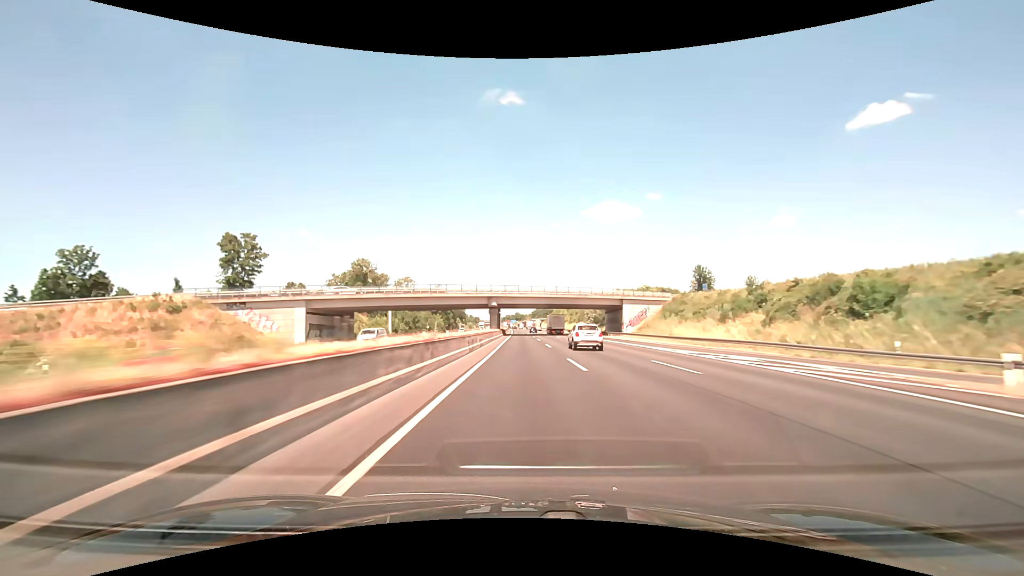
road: motorway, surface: asphalt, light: Day
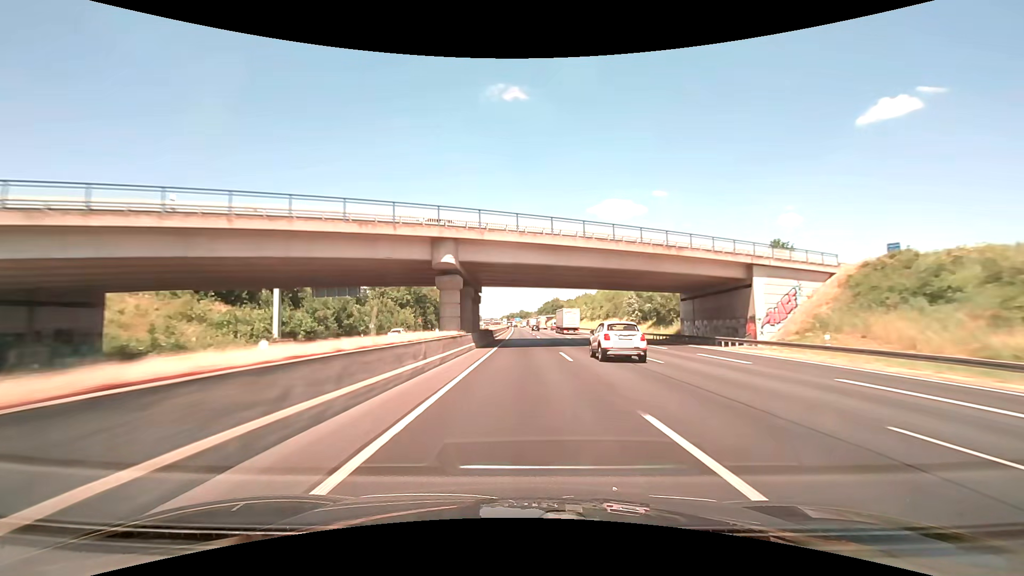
(-0.2, +51.3) m; -1°
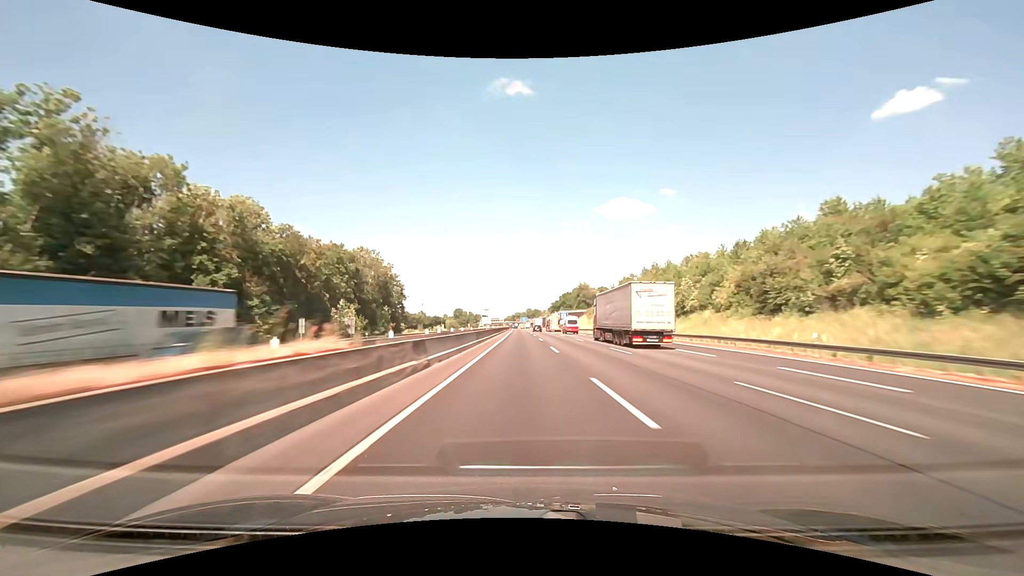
(-0.7, +104.7) m; -1°
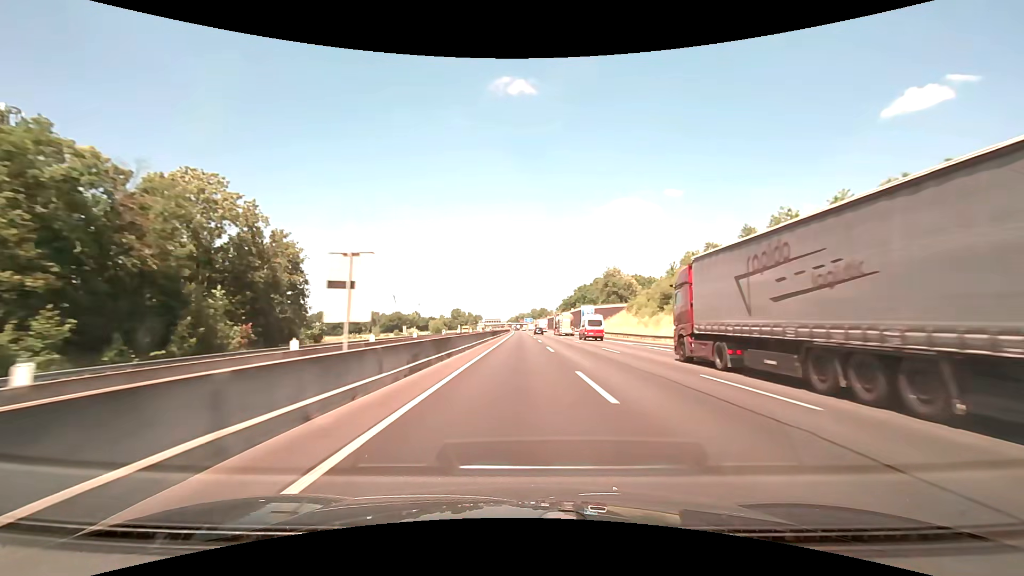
(-0.2, +53.2) m; 0°
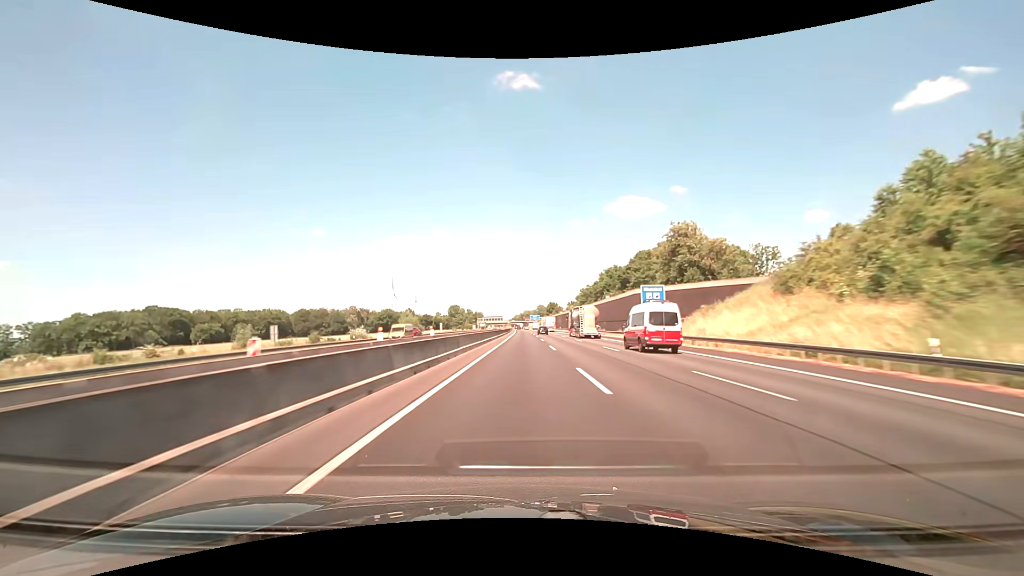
(-0.3, +53.7) m; -1°
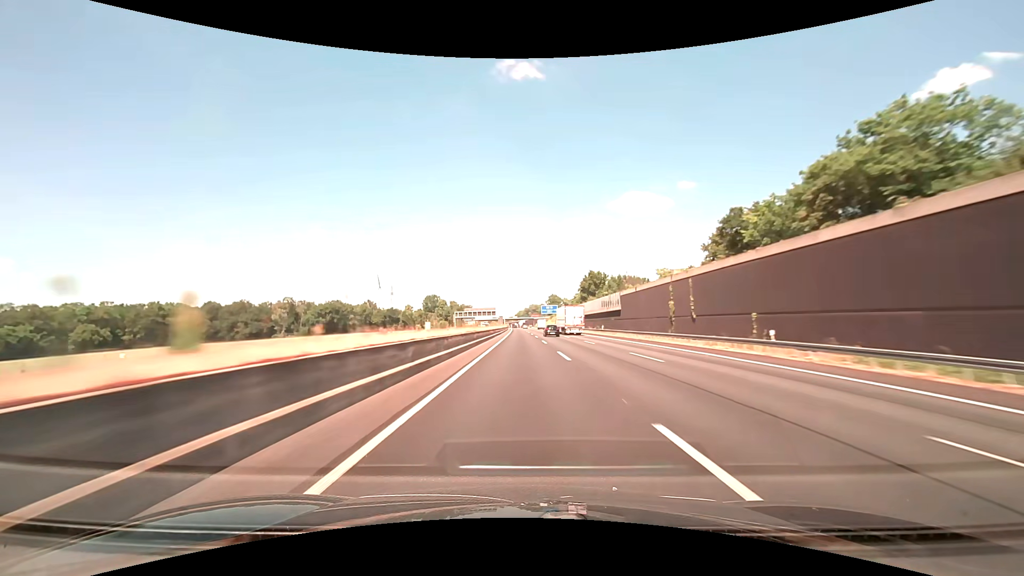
(-1.0, +137.4) m; -1°
(0, +10) (0, +20) (0, +30) (0, +40) (0, +50) (0, +60) (-1, +70) (-1, +80) (-1, +90) (-1, +100) m
